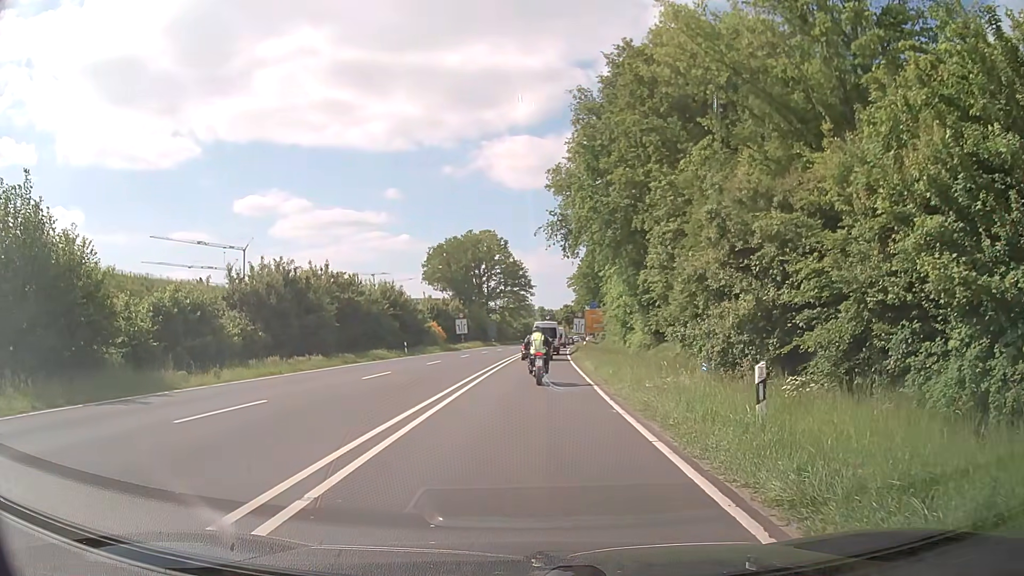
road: primary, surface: asphalt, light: Day
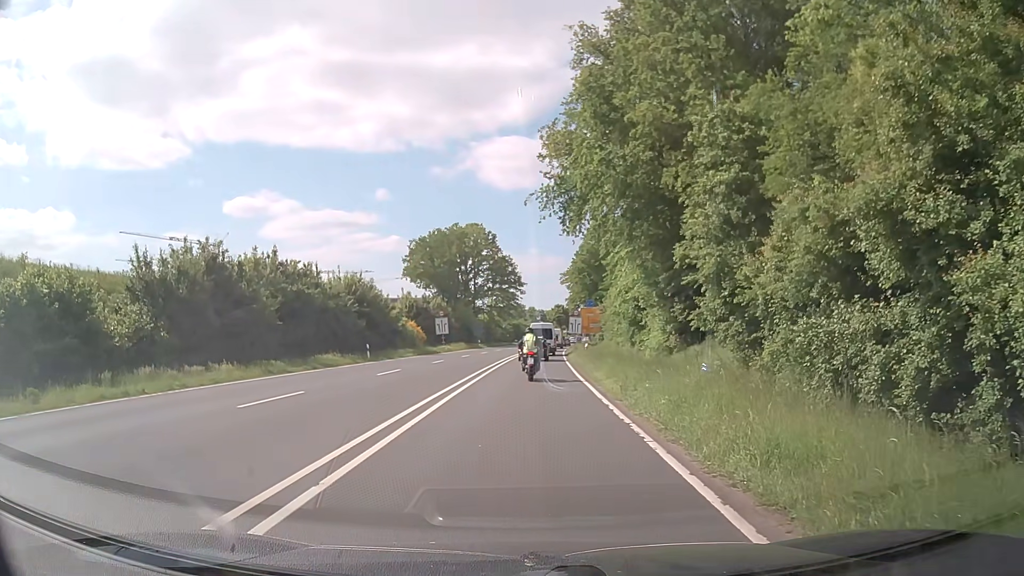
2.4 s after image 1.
(0.0, +9.3) m; +2°
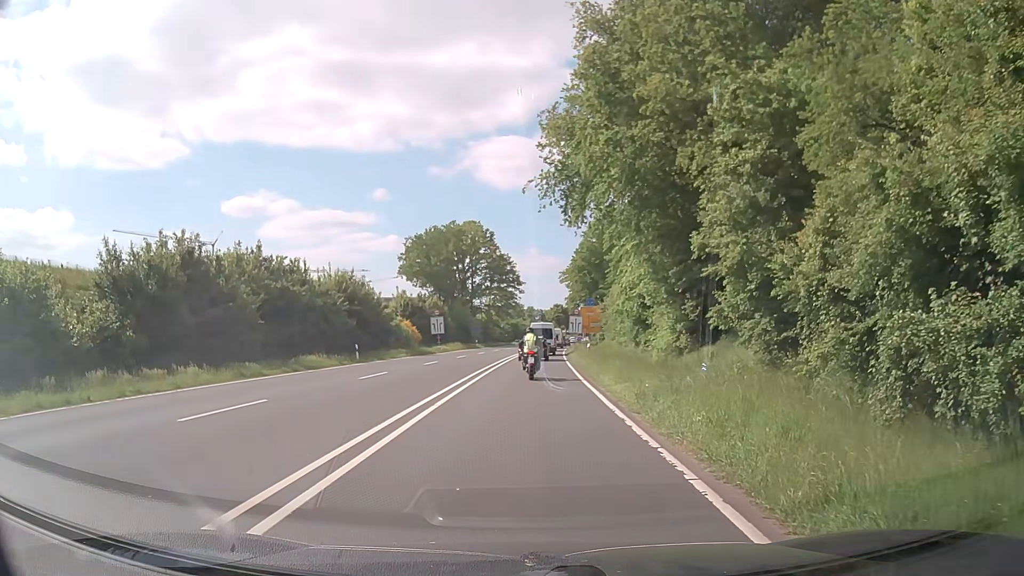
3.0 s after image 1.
(-0.1, +2.5) m; -1°
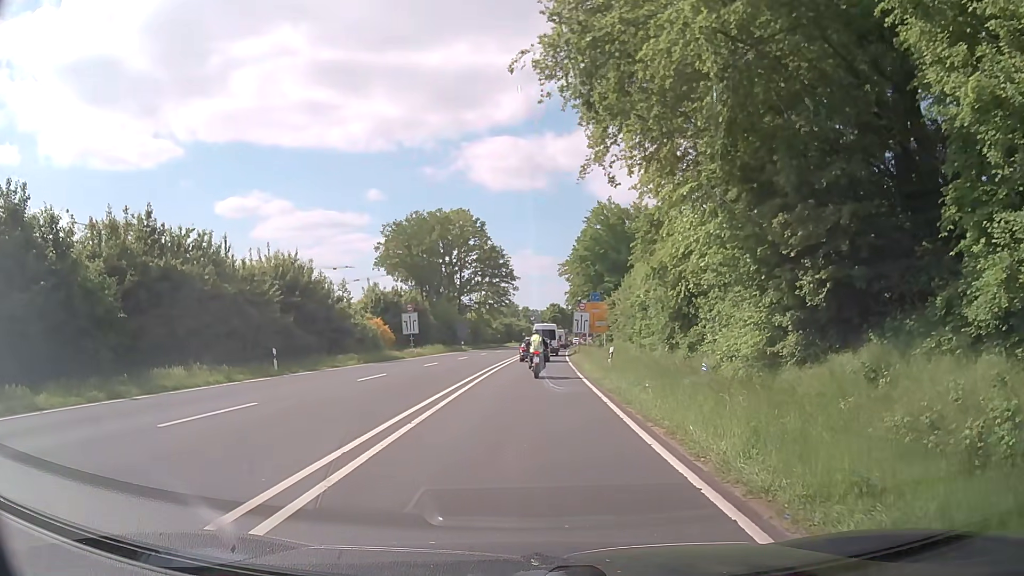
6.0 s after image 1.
(0.0, +12.7) m; 0°
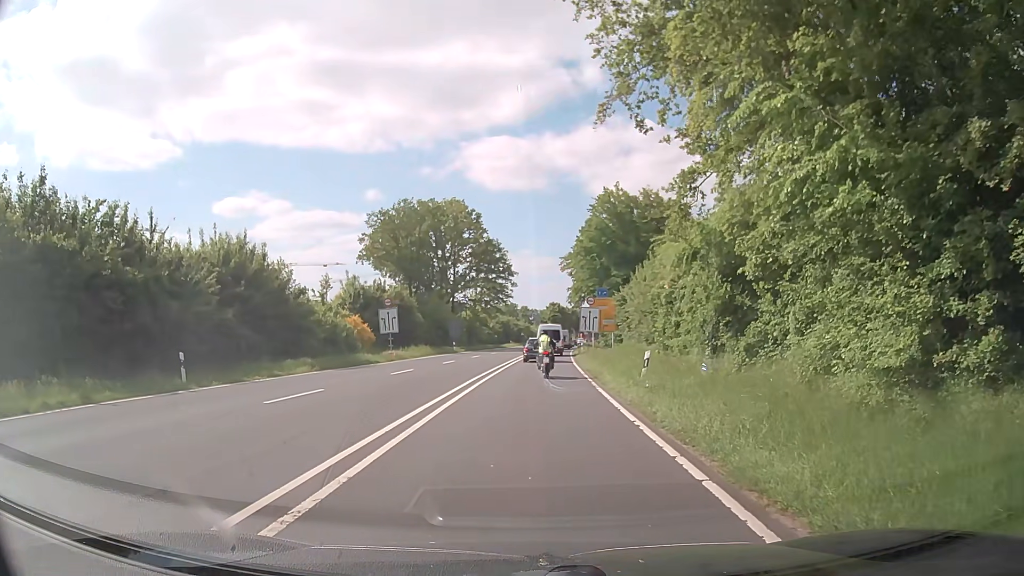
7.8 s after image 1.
(0.0, +8.0) m; +1°
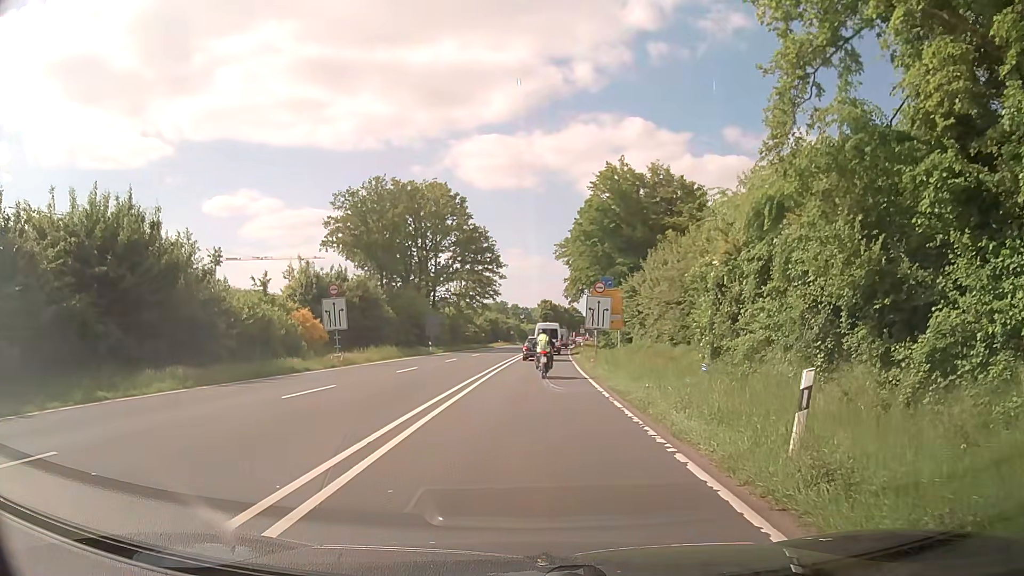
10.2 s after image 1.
(-0.1, +11.0) m; 0°
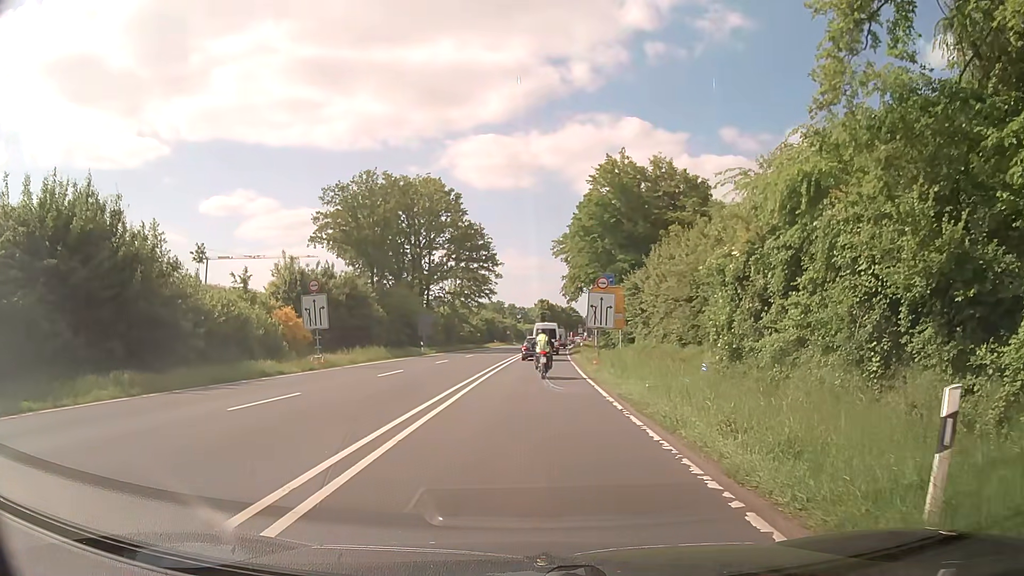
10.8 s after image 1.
(0.0, +2.8) m; +2°
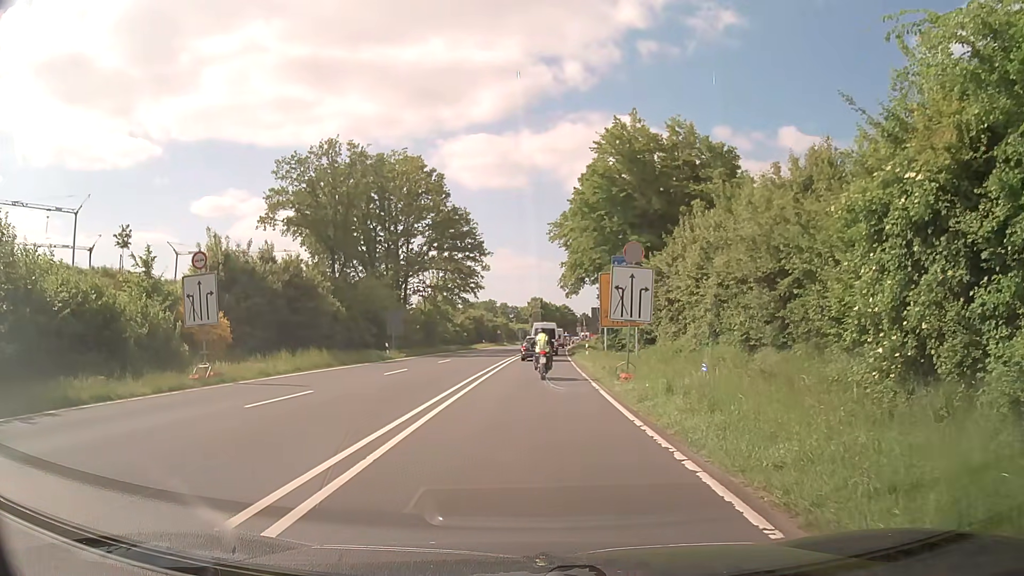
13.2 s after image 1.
(-0.2, +11.2) m; -1°
